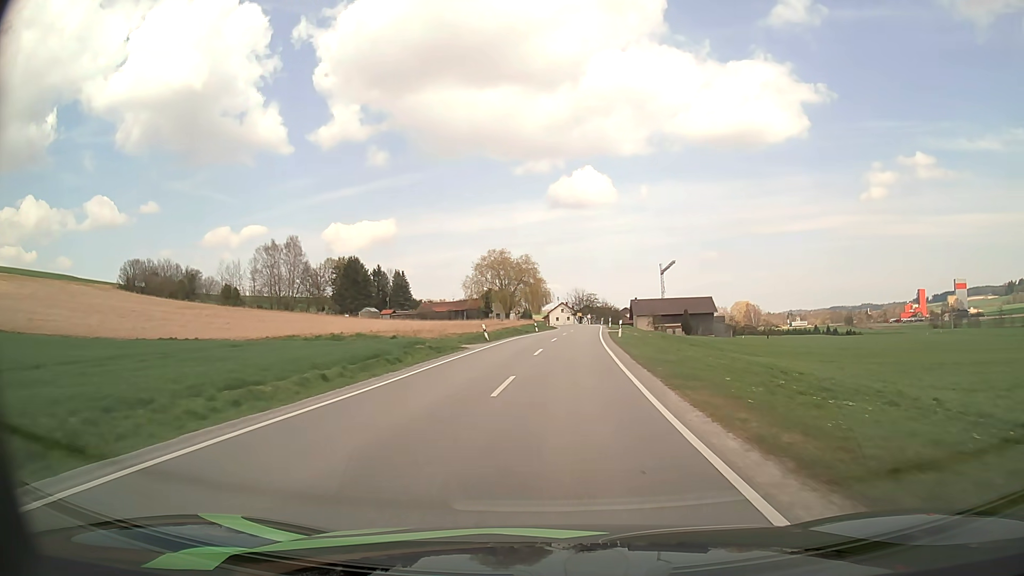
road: secondary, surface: asphalt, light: Day
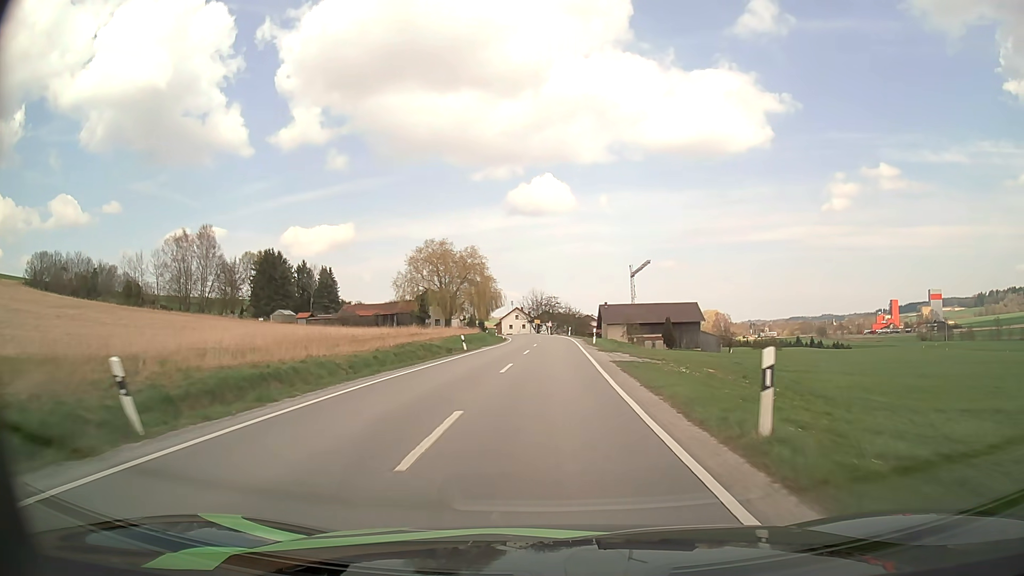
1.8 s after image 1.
(+1.0, +29.9) m; +4°
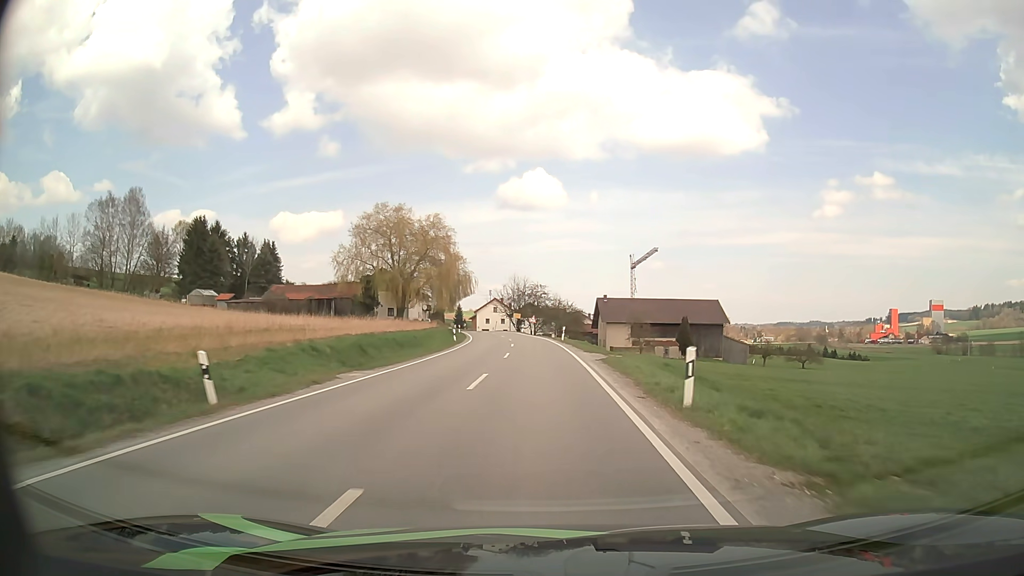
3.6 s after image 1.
(+0.3, +28.8) m; +1°
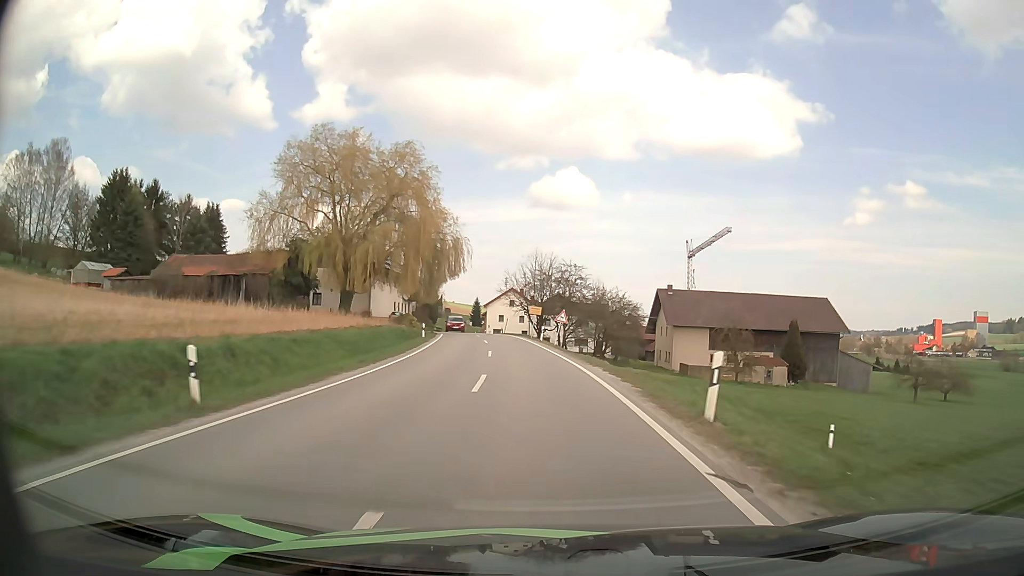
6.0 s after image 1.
(-0.7, +36.6) m; -2°
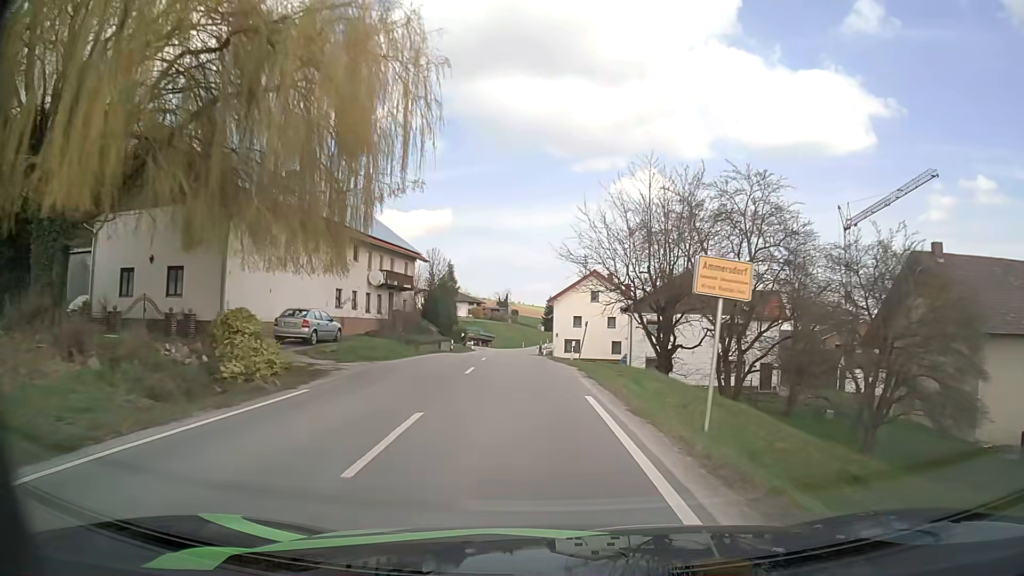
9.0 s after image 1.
(-2.2, +43.3) m; -7°
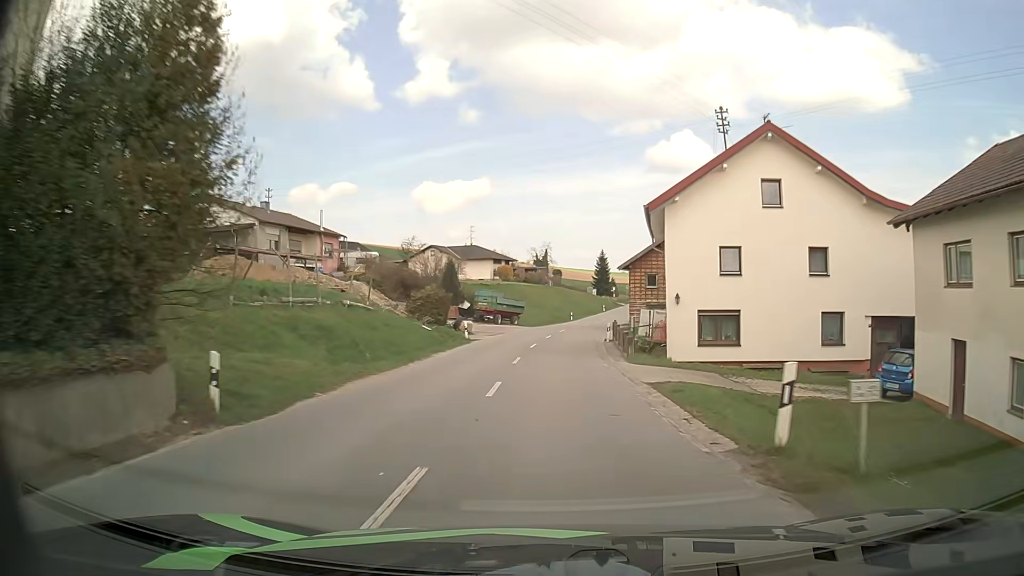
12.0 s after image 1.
(-1.9, +42.0) m; -3°
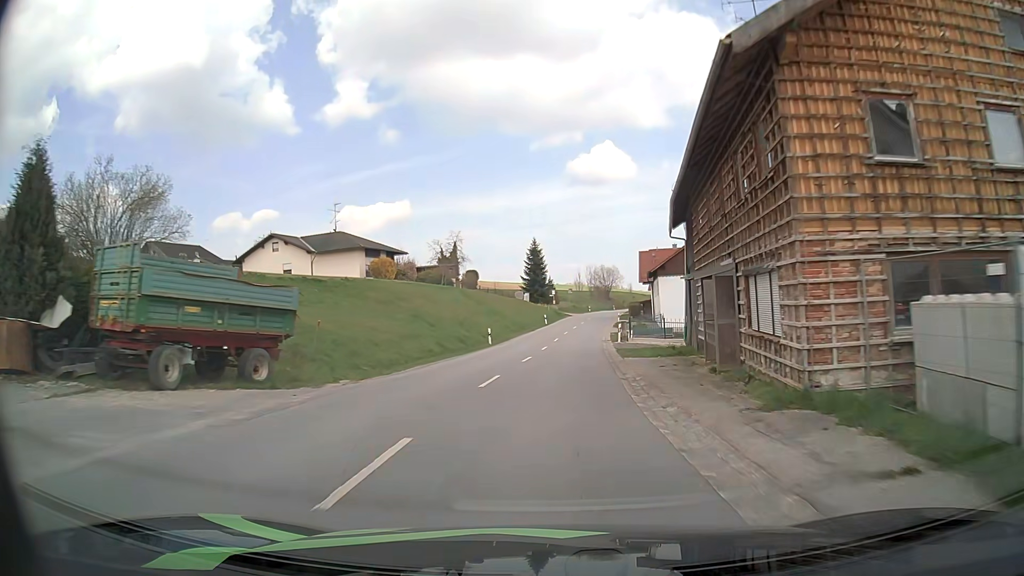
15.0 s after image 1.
(+1.6, +43.9) m; +6°
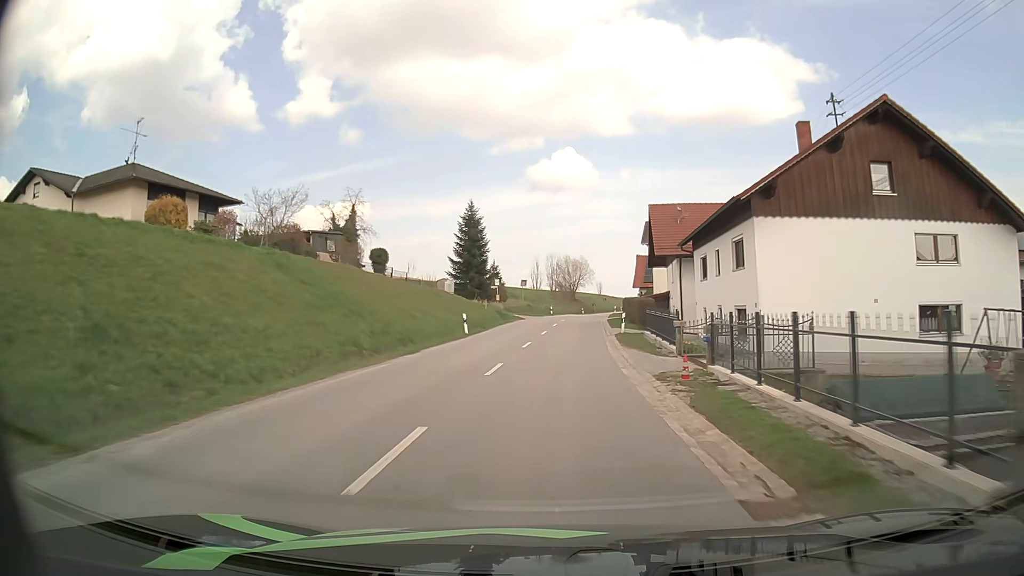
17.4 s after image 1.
(+1.4, +36.0) m; +4°
(0, +10) (0, +20) (+1, +30) (+2, +40) (+2, +50) (+3, +60) (+4, +70) (+6, +80) (+7, +90) (+9, +99) m
